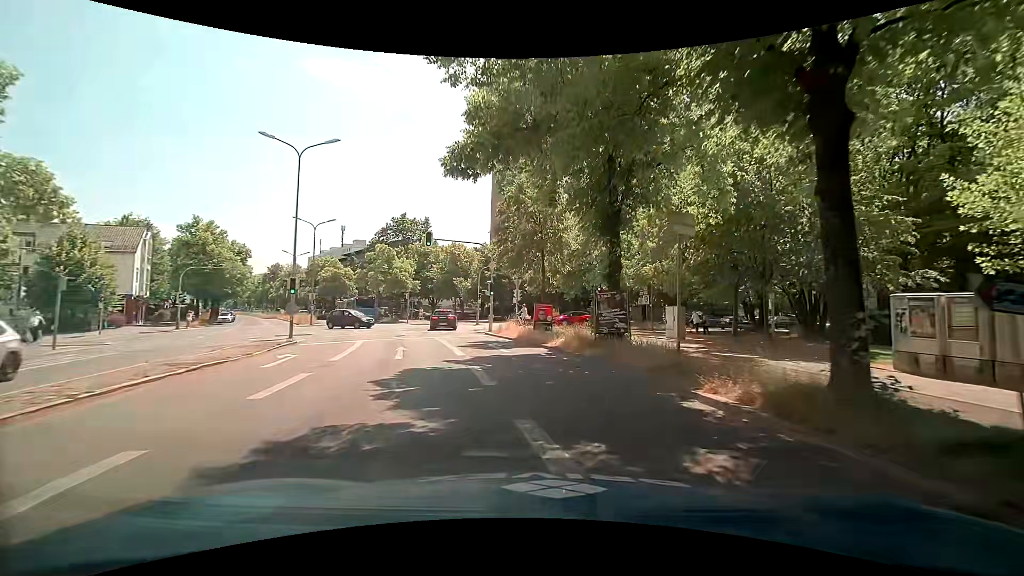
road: secondary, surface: asphalt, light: Day
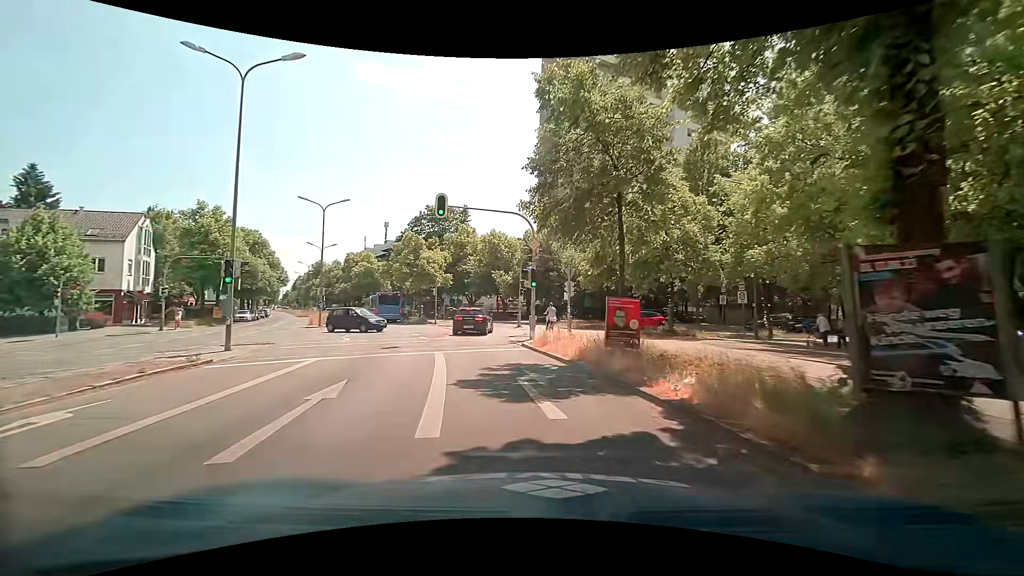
(-0.5, +9.7) m; -7°
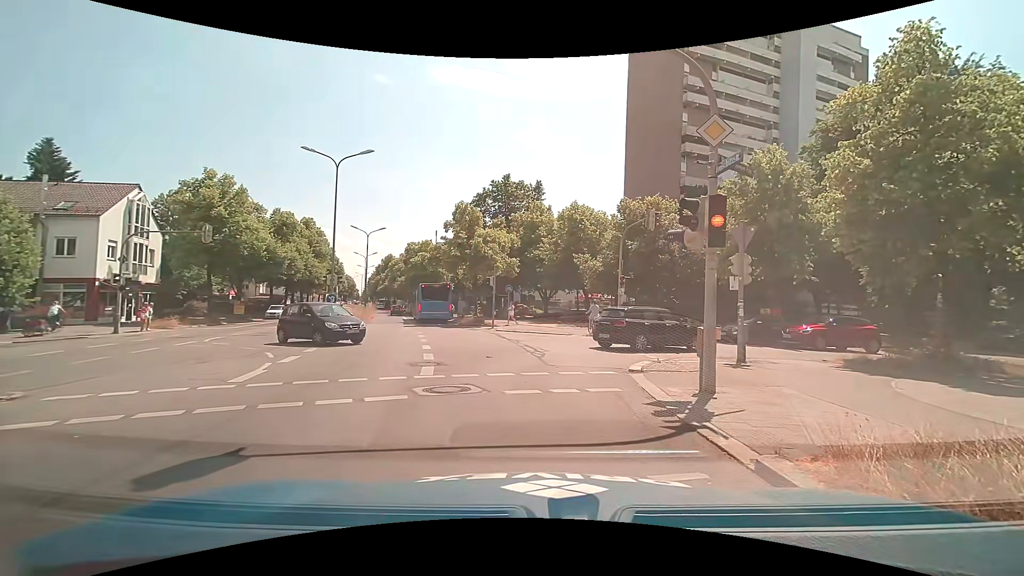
(-1.2, +13.0) m; -9°
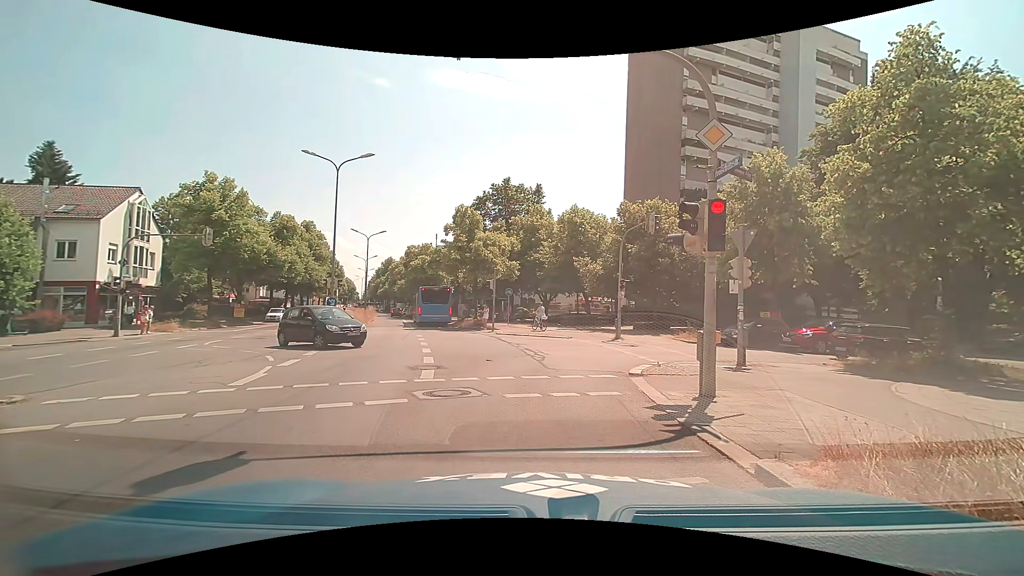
(0.0, +0.1) m; 0°
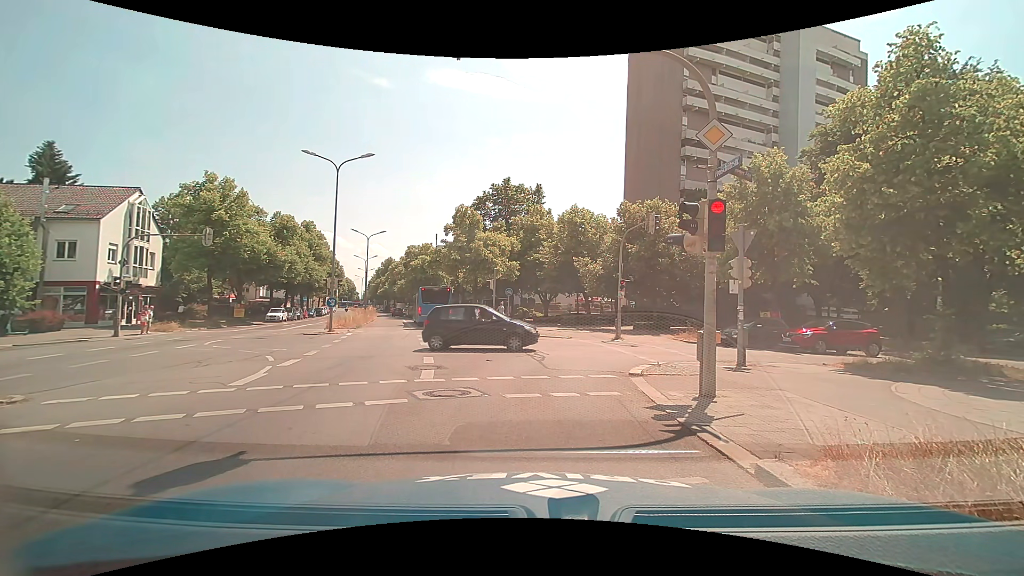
(0.0, 0.0) m; 0°
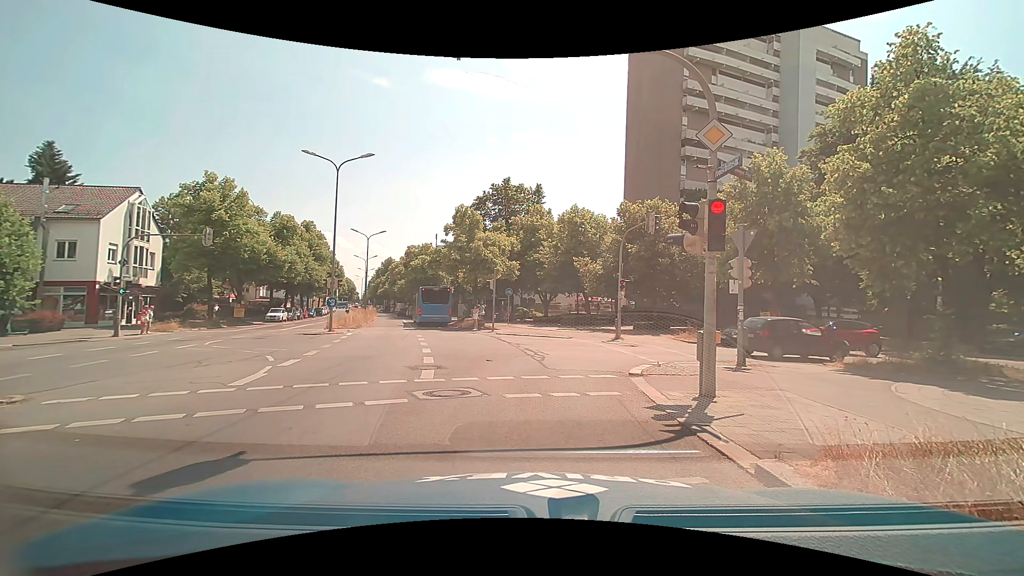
(0.0, 0.0) m; 0°
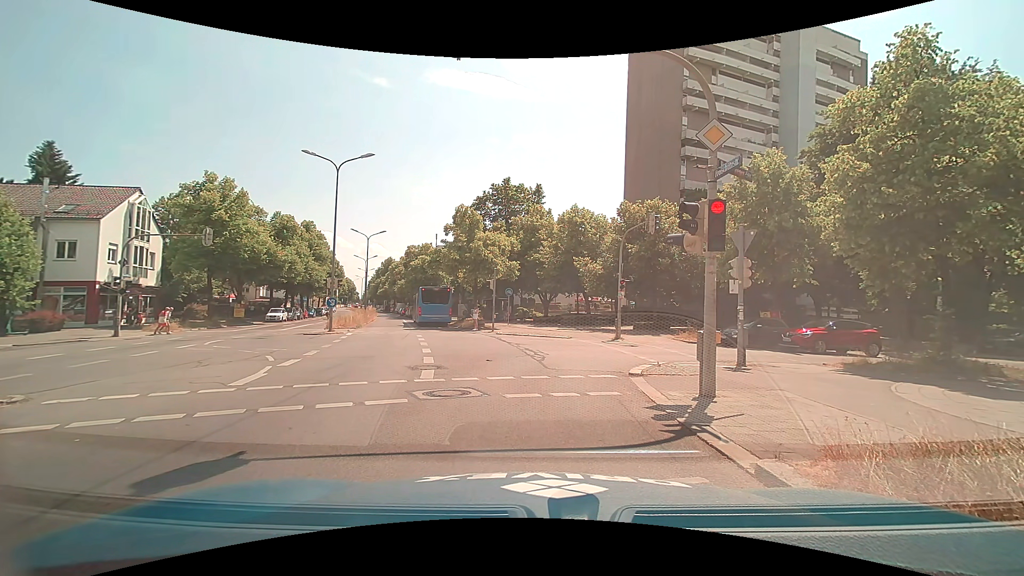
(0.0, 0.0) m; 0°
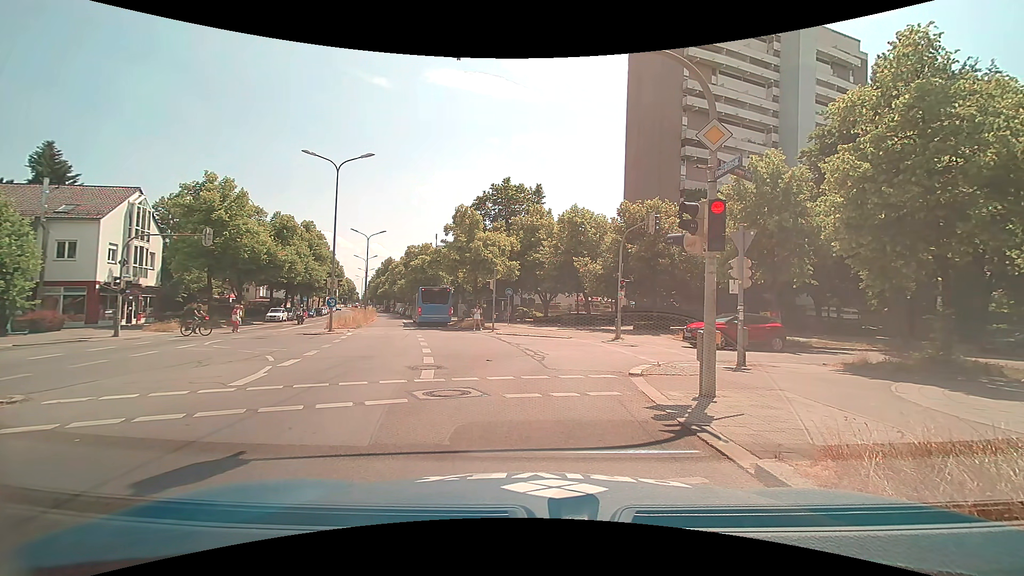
(0.0, 0.0) m; 0°
